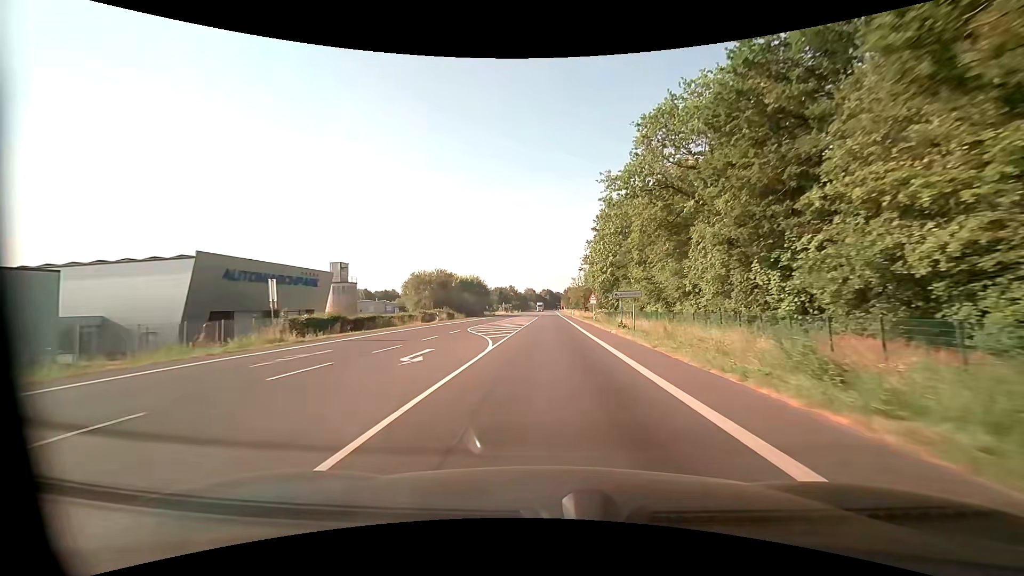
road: primary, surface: asphalt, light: Day
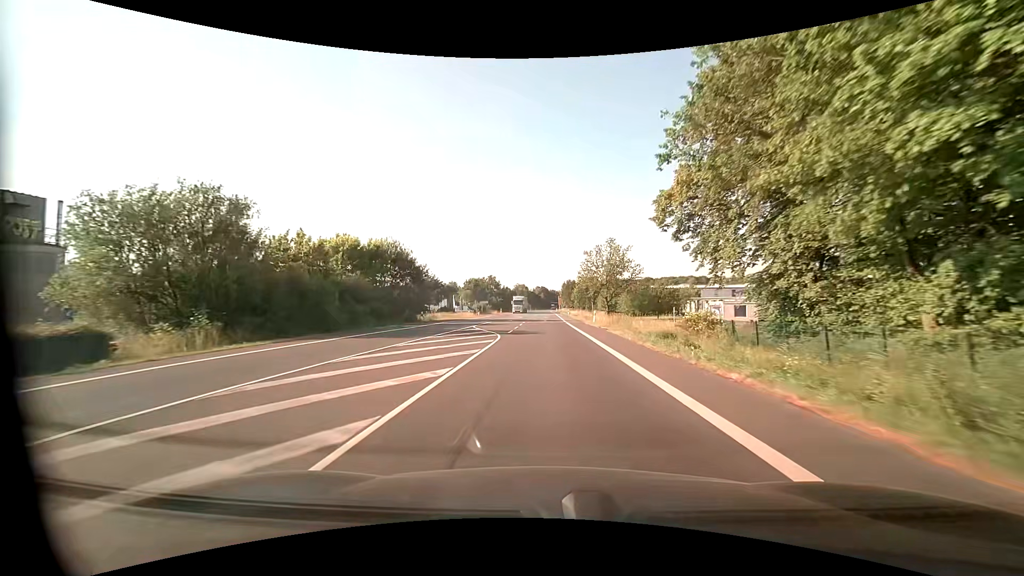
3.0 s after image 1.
(+0.2, +56.6) m; +1°
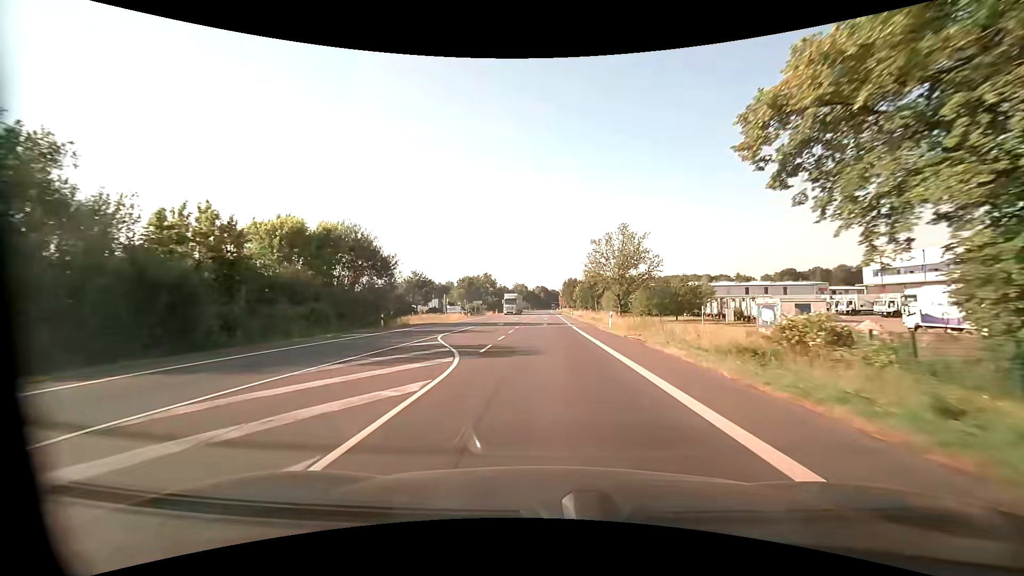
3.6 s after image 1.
(0.0, +11.3) m; 0°
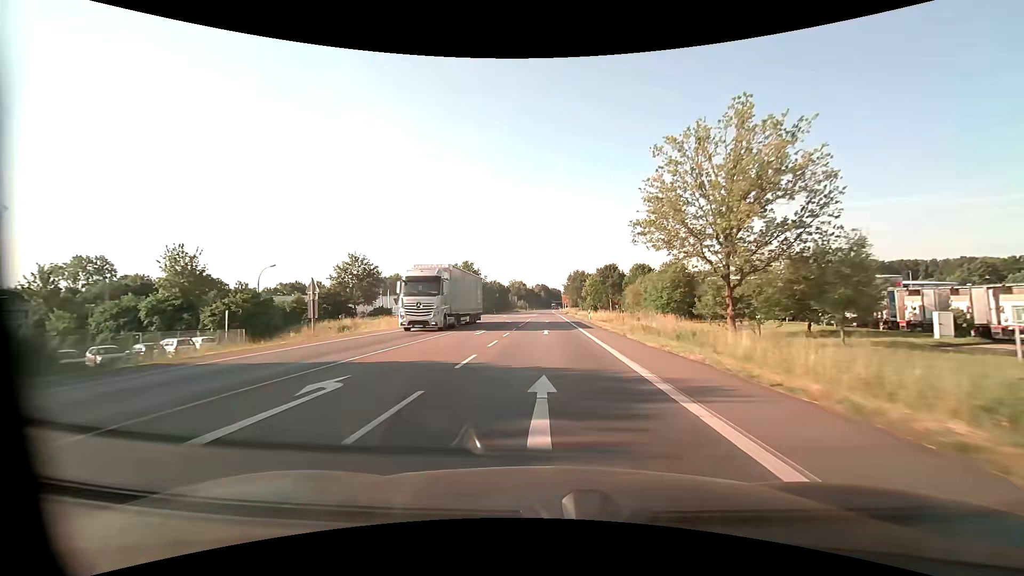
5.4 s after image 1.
(0.0, +34.0) m; 0°
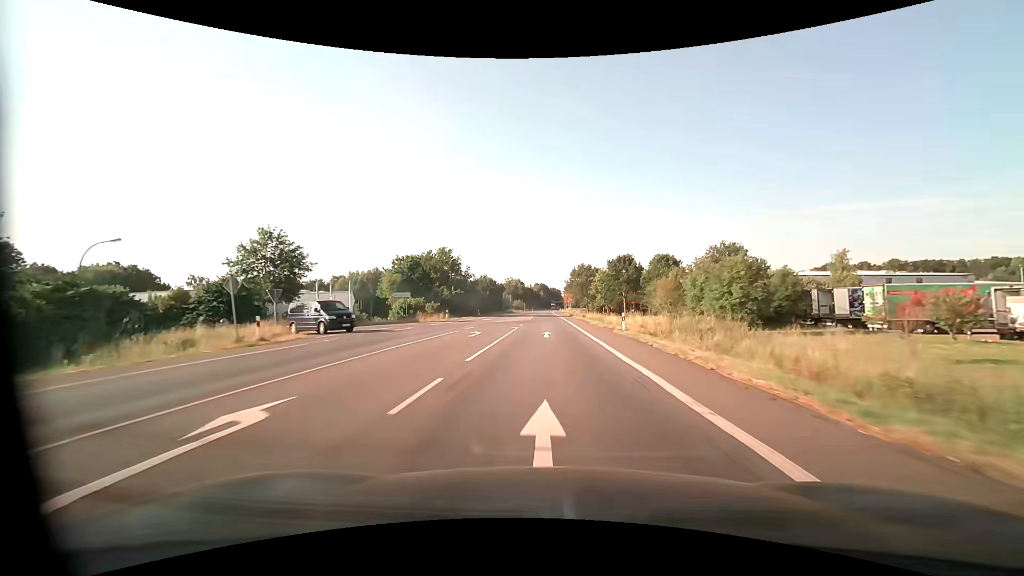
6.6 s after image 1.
(+0.1, +22.6) m; 0°
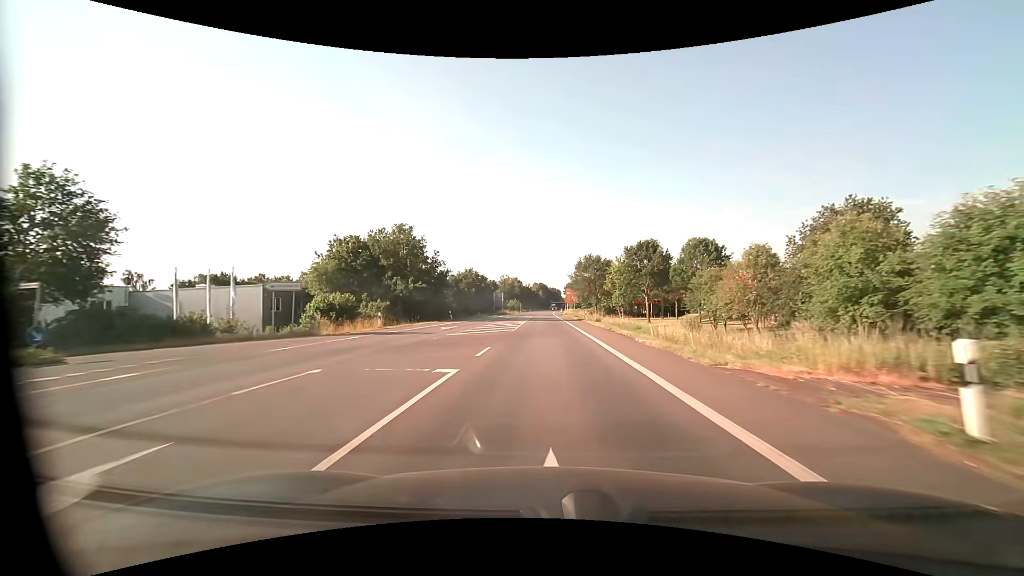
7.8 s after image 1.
(+0.1, +22.6) m; 0°
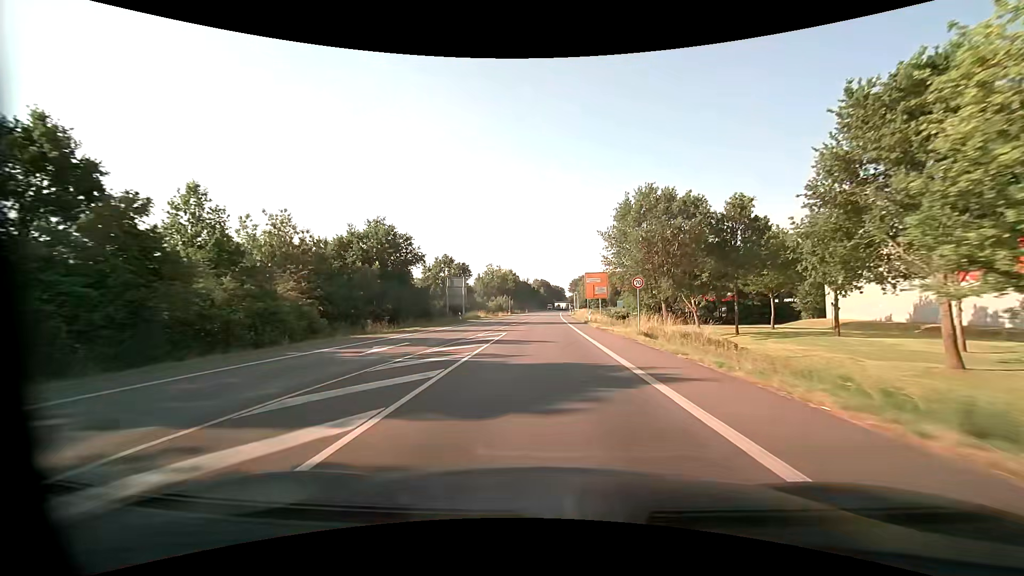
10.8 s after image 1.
(-0.1, +56.5) m; 0°
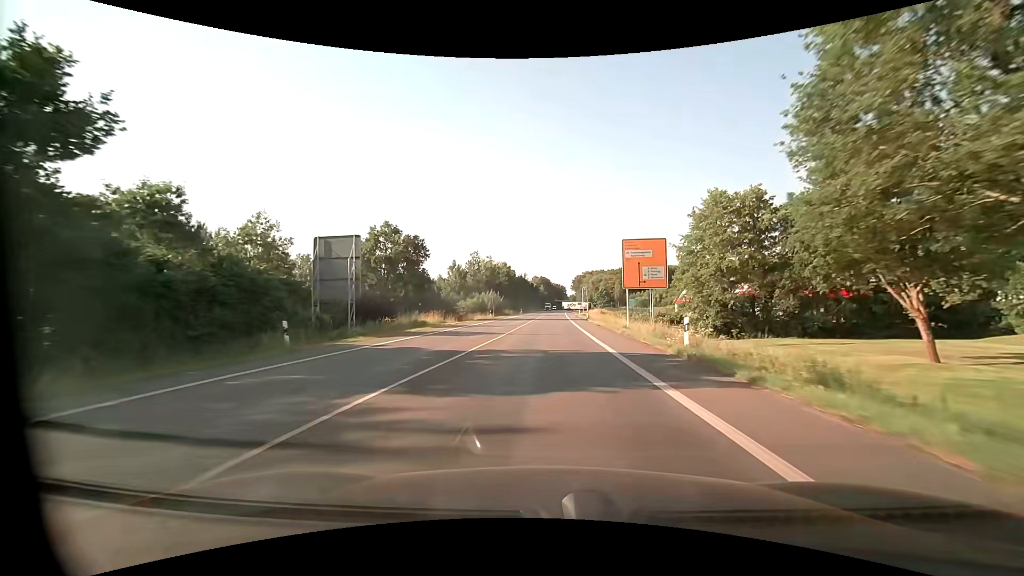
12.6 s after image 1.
(0.0, +33.8) m; 0°
(0, +10) (0, +20) (0, +30) (0, +40) (+1, +50) (+1, +60) (+1, +70) (+1, +80) (+2, +90) (+2, +100) m
